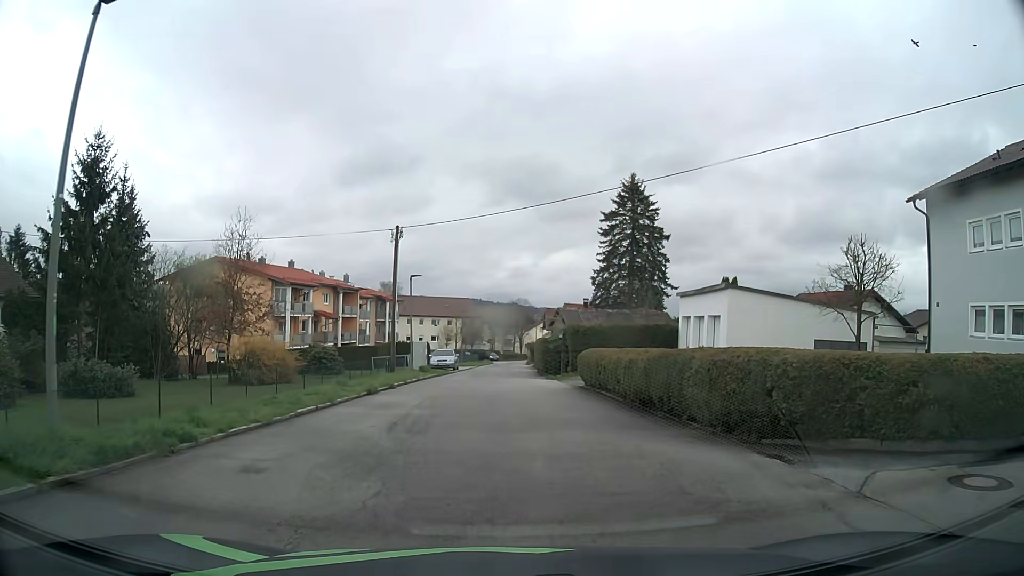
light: Day
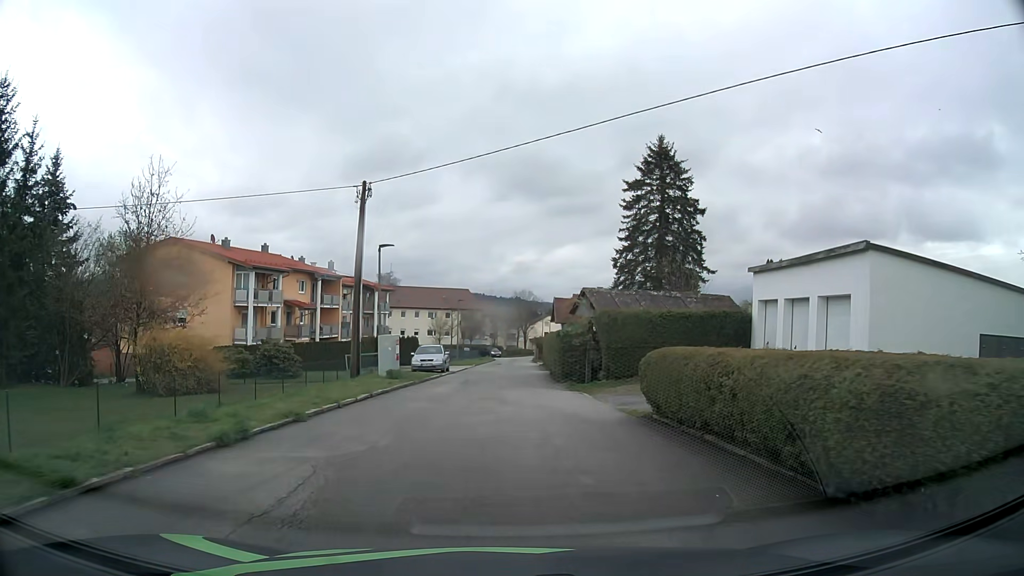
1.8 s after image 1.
(0.0, +10.0) m; 0°
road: residential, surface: asphalt
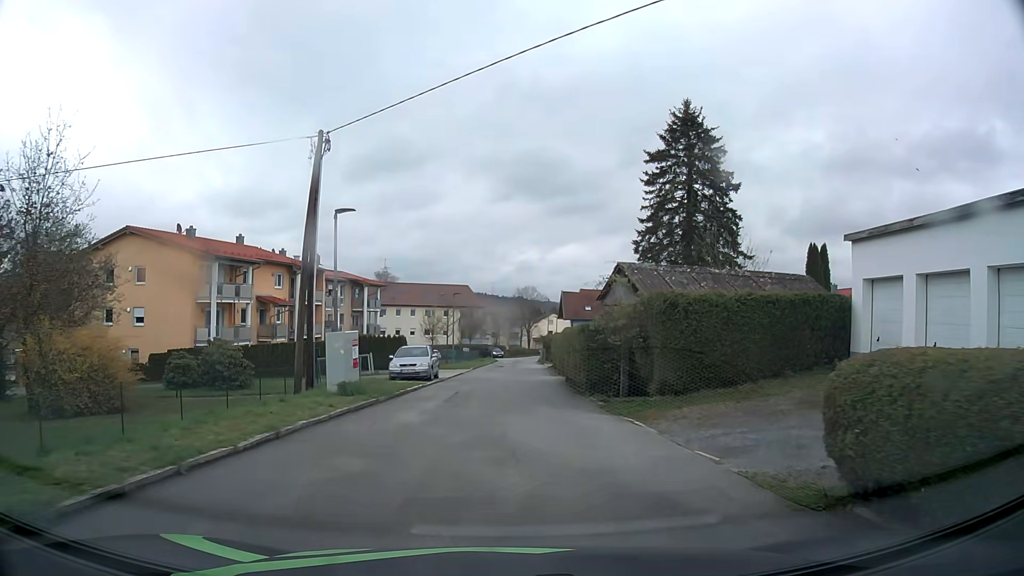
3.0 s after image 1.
(0.0, +7.3) m; -1°
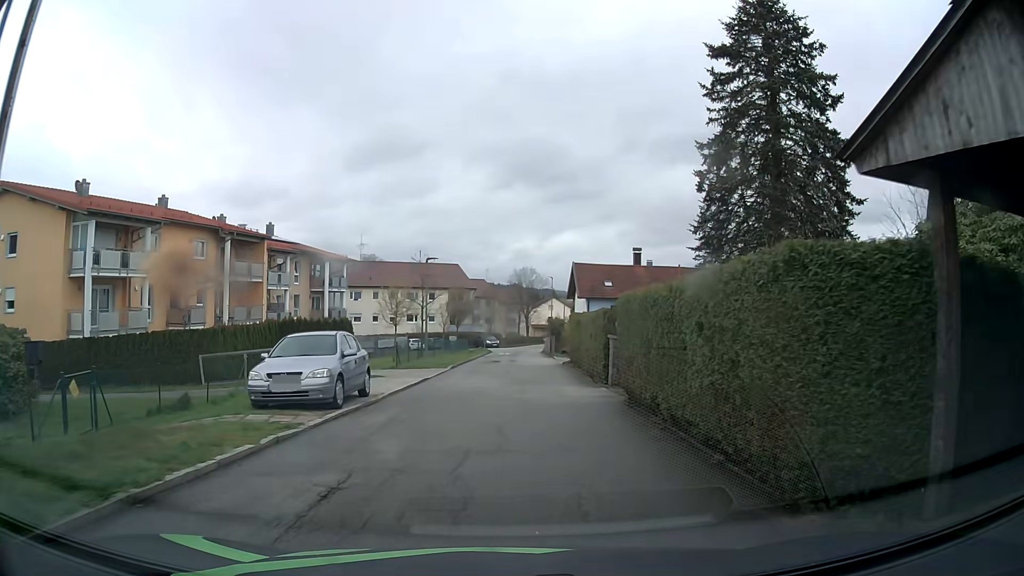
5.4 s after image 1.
(+0.1, +14.4) m; +1°
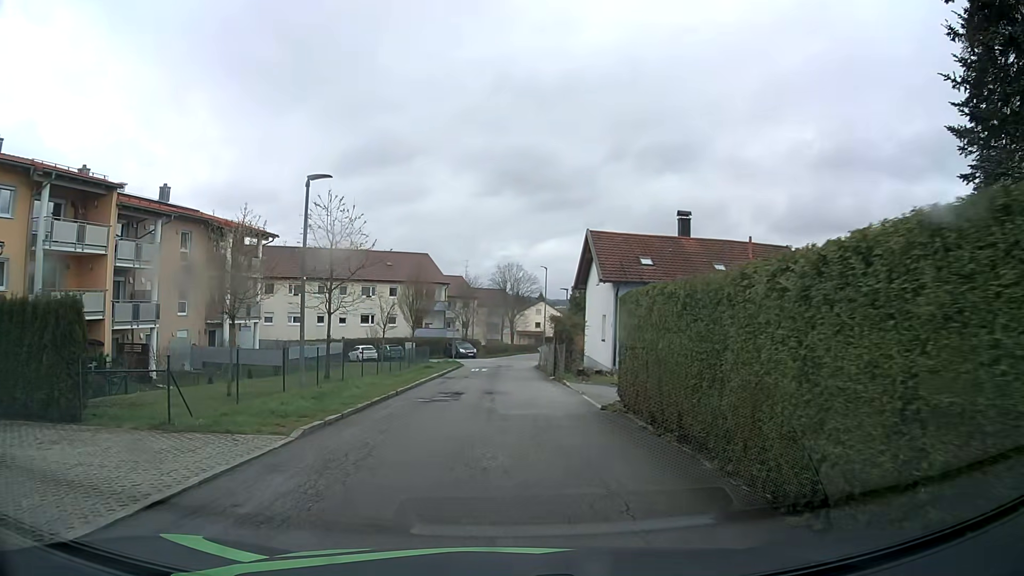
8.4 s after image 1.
(+0.2, +18.3) m; +1°
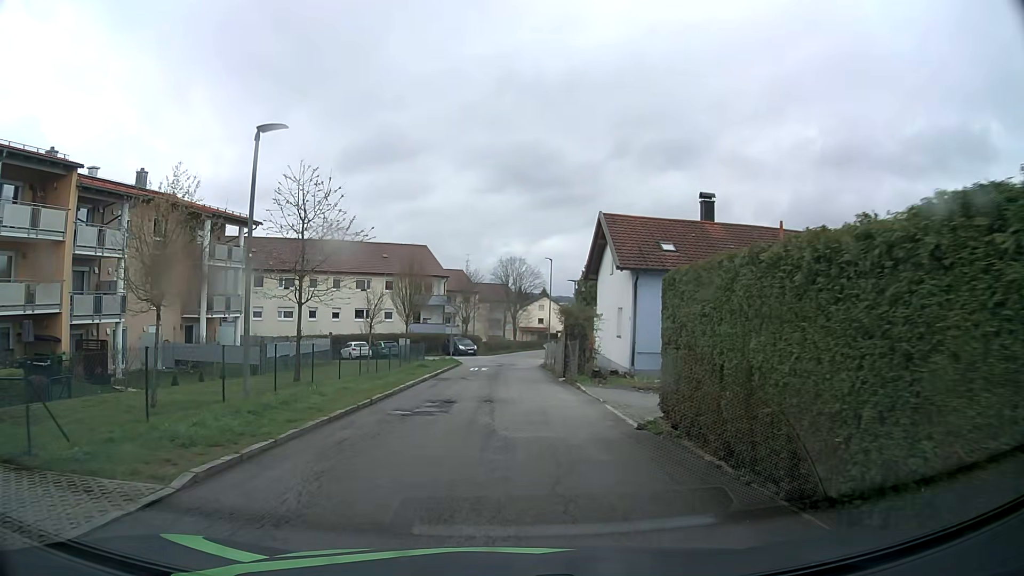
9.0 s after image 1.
(0.0, +3.6) m; 0°
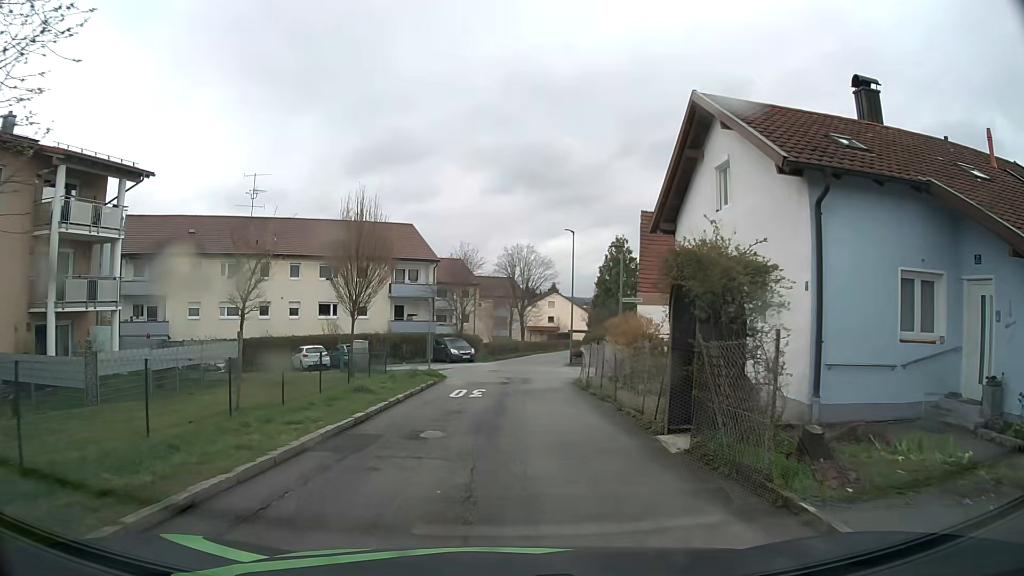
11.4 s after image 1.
(-0.1, +14.7) m; -1°
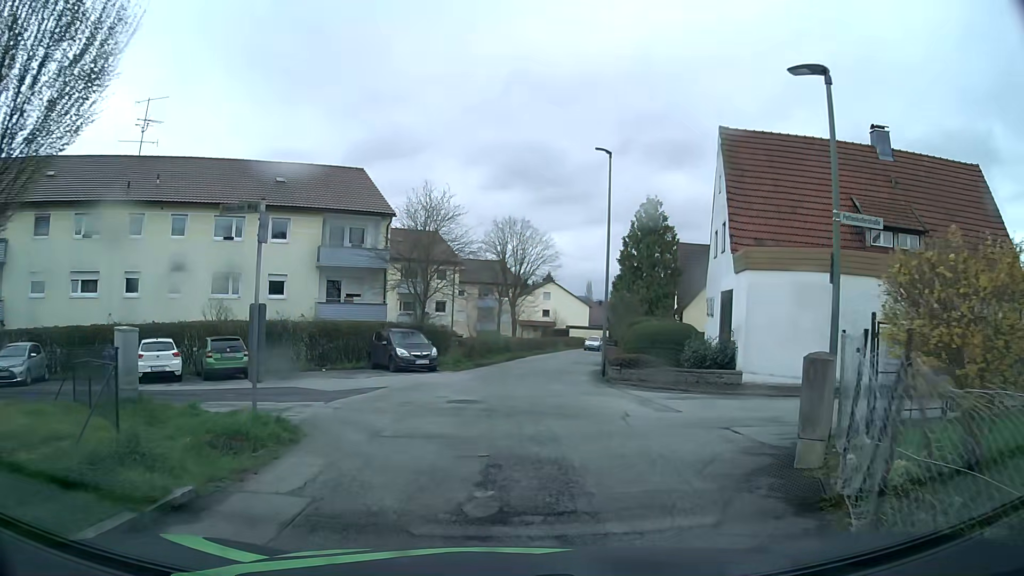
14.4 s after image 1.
(+0.1, +17.7) m; +1°
